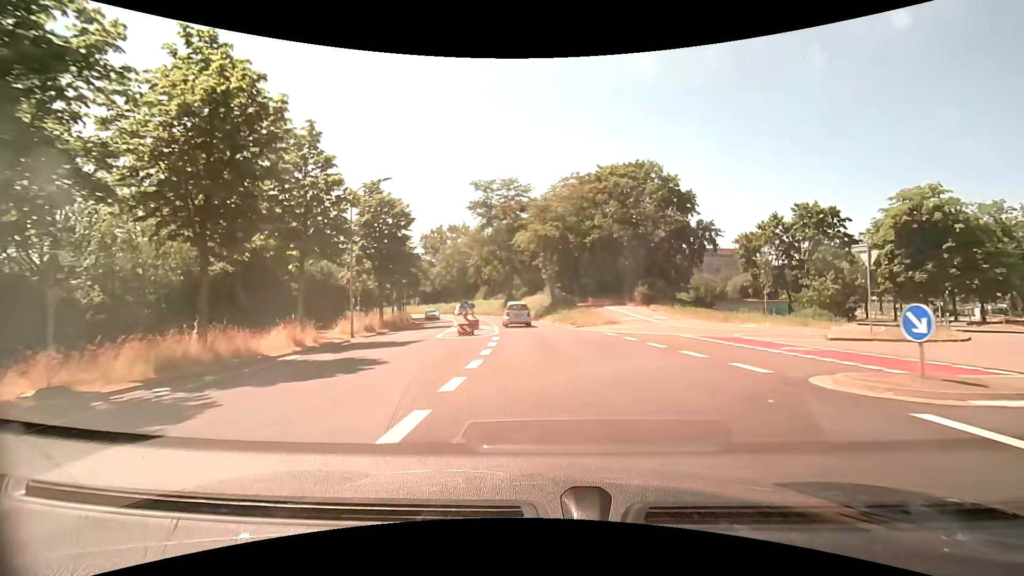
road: tertiary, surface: asphalt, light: Day
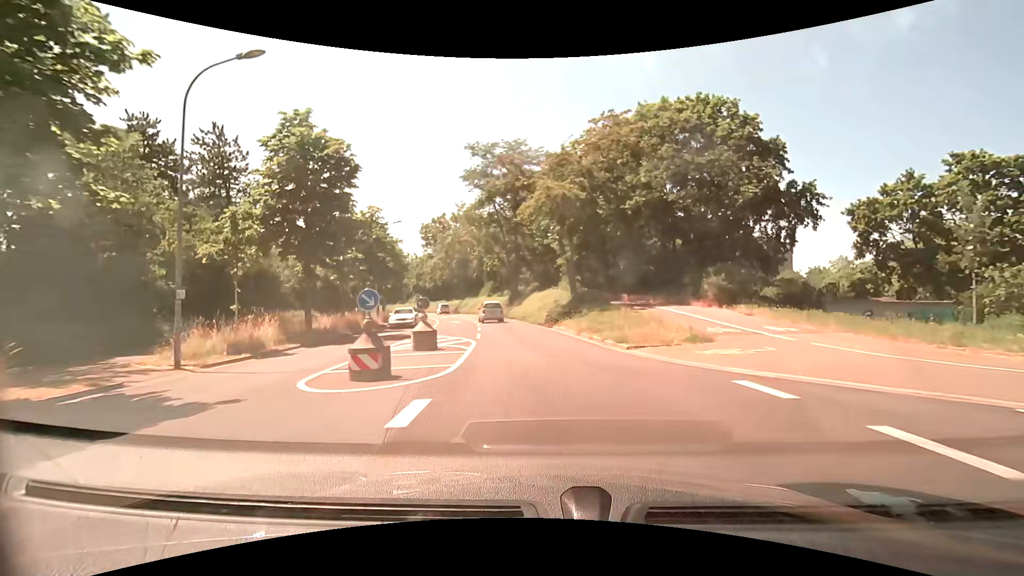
(-0.2, +14.6) m; -1°
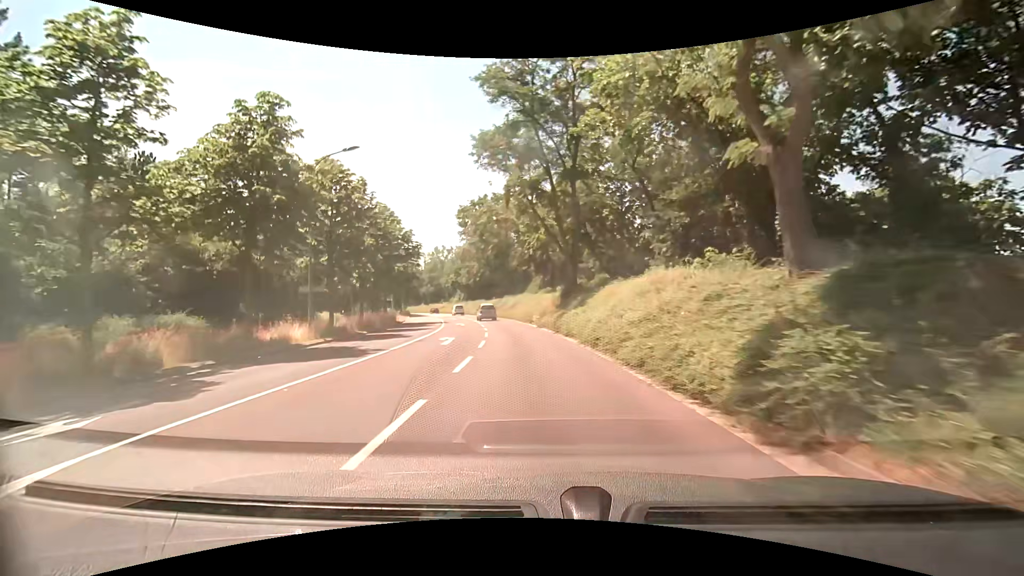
(-1.3, +22.4) m; -7°
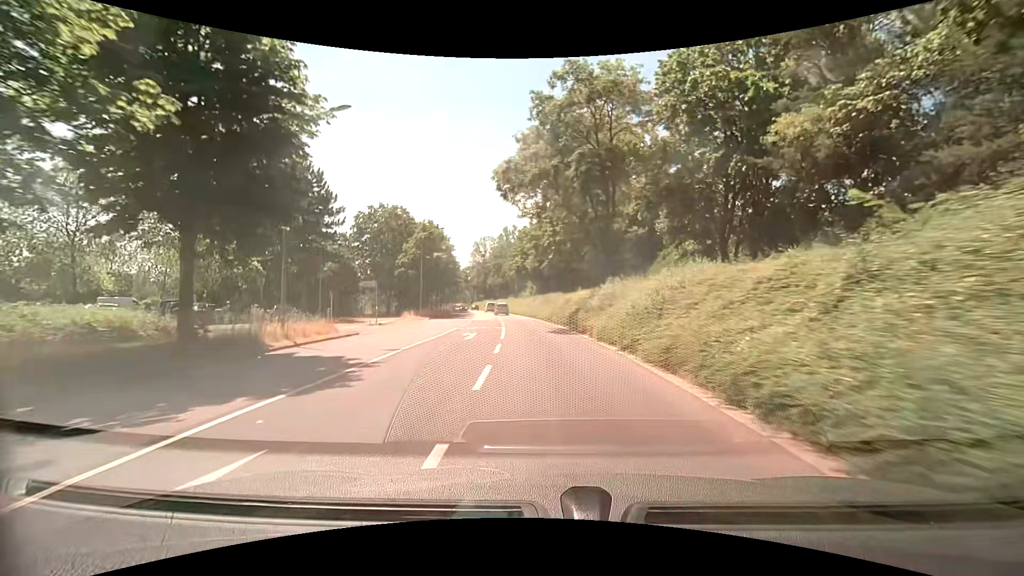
(-3.5, +38.2) m; -9°
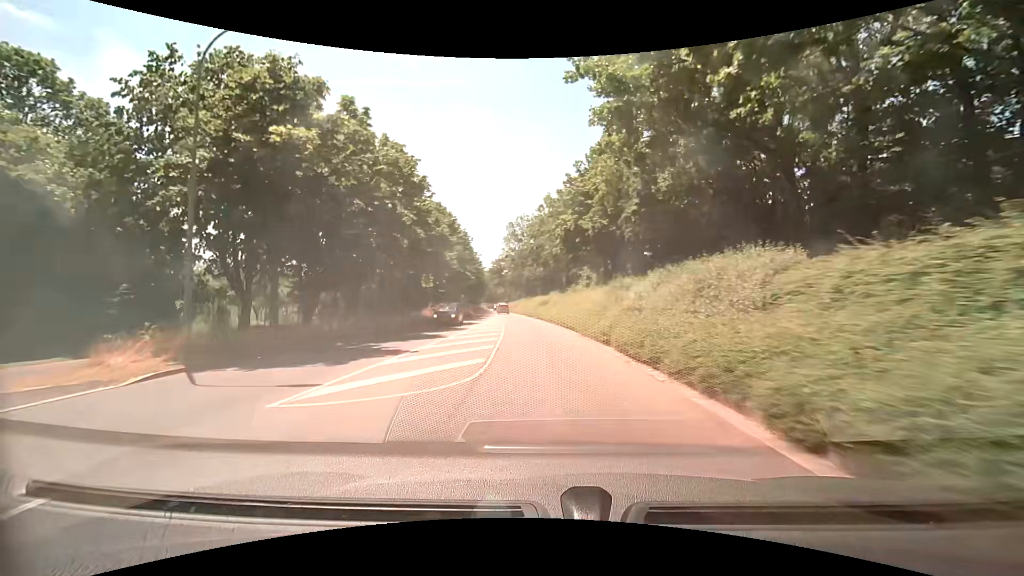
(-2.0, +38.7) m; -6°
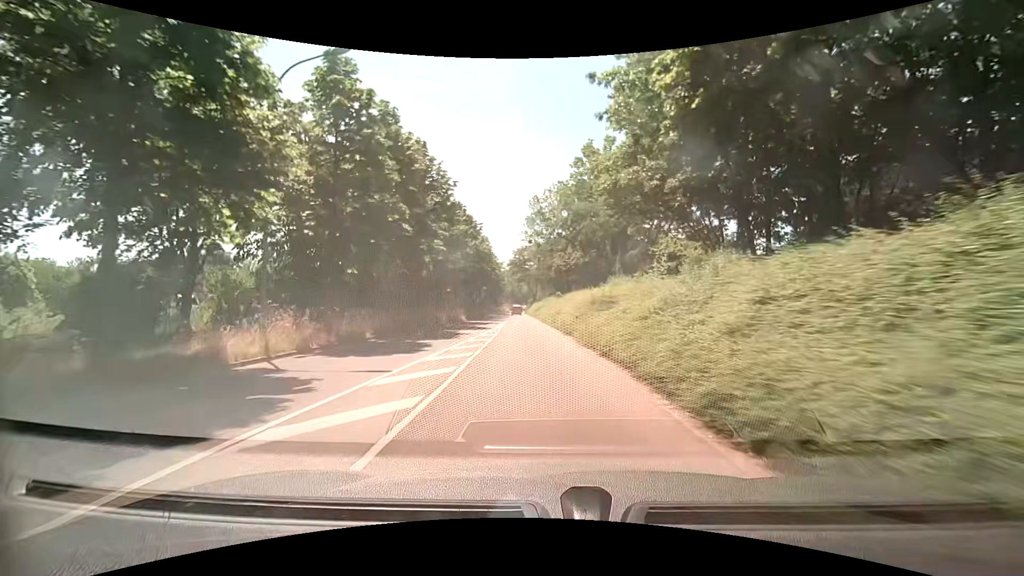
(-0.8, +30.4) m; -3°
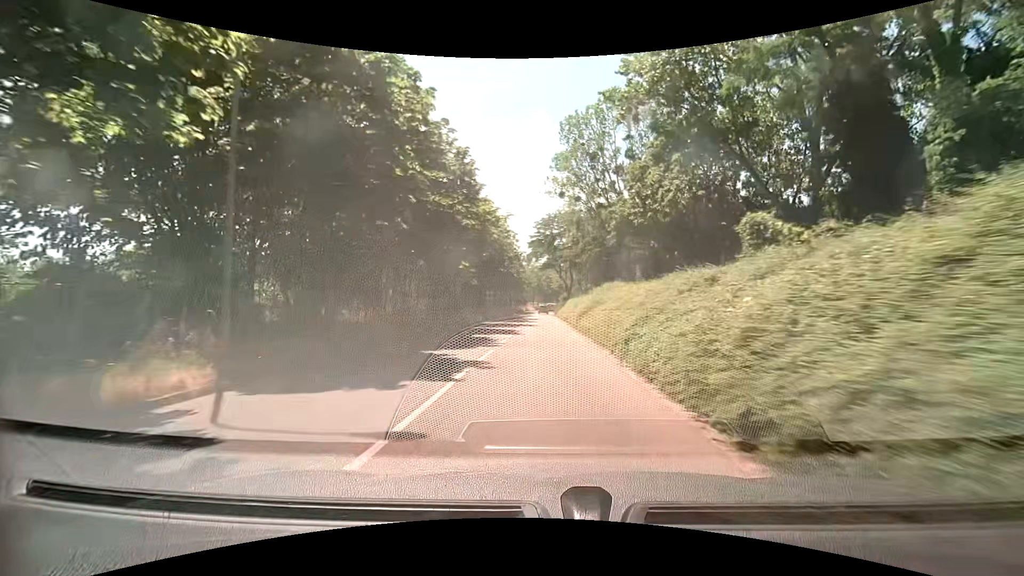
(-1.2, +37.6) m; -3°
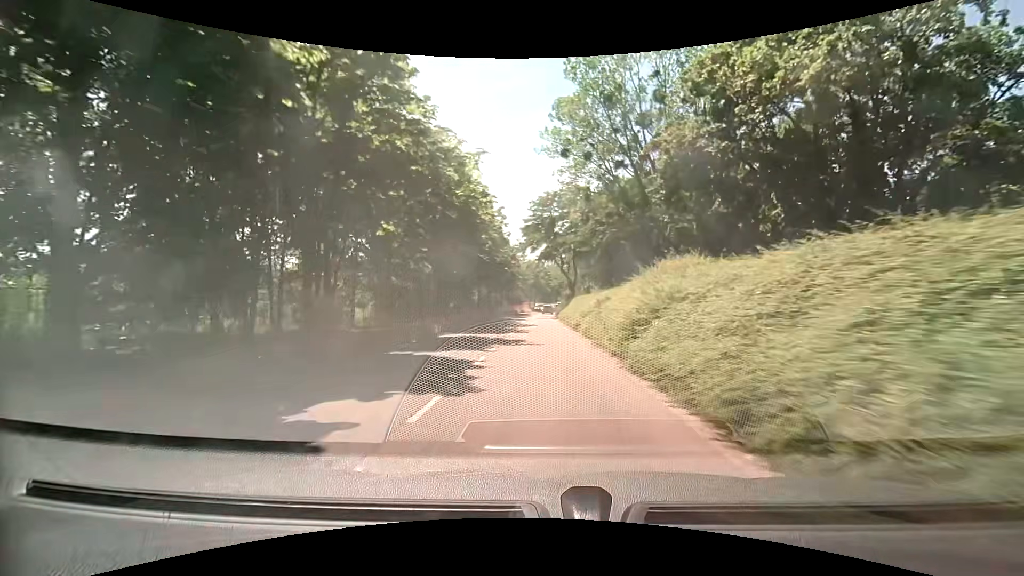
(-0.2, +15.2) m; -1°
